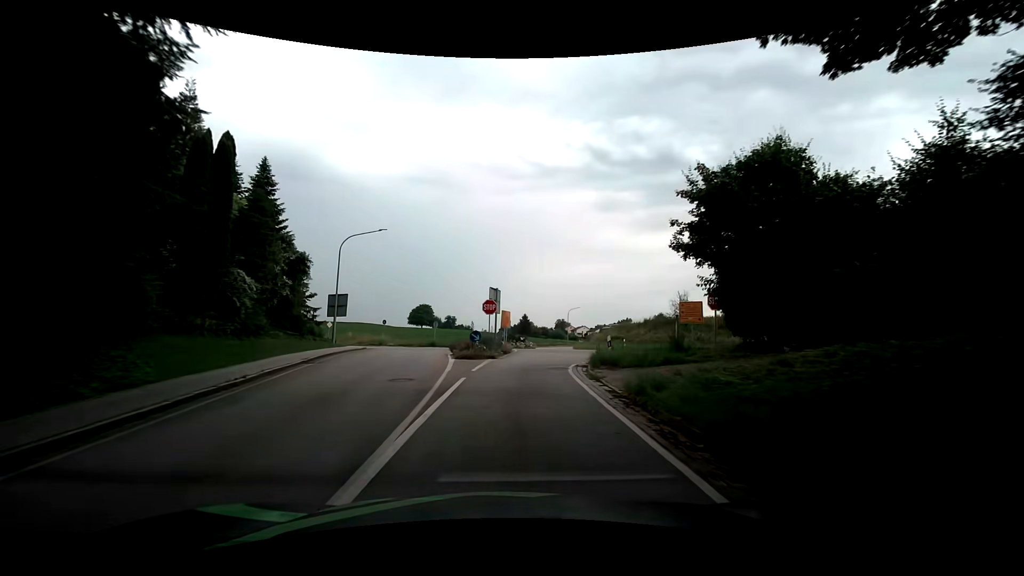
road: tertiary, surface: asphalt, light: Day
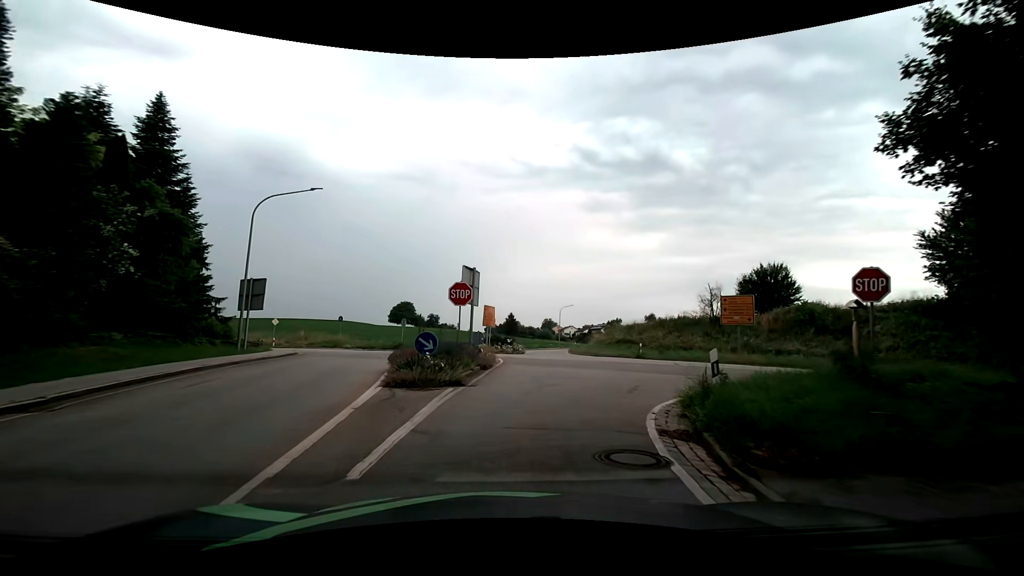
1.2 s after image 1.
(+0.2, +10.9) m; +2°
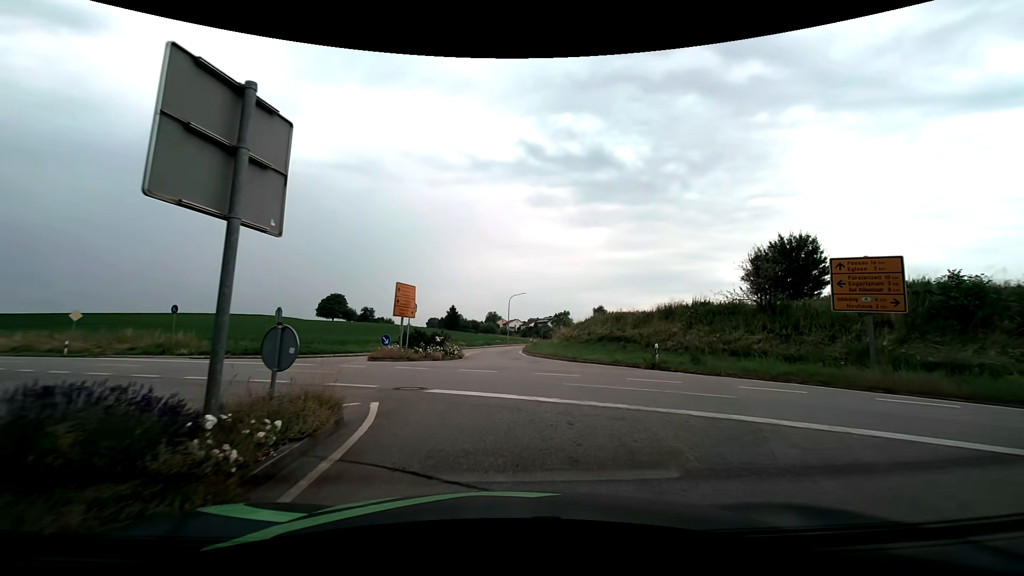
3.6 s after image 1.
(+0.7, +15.9) m; +6°
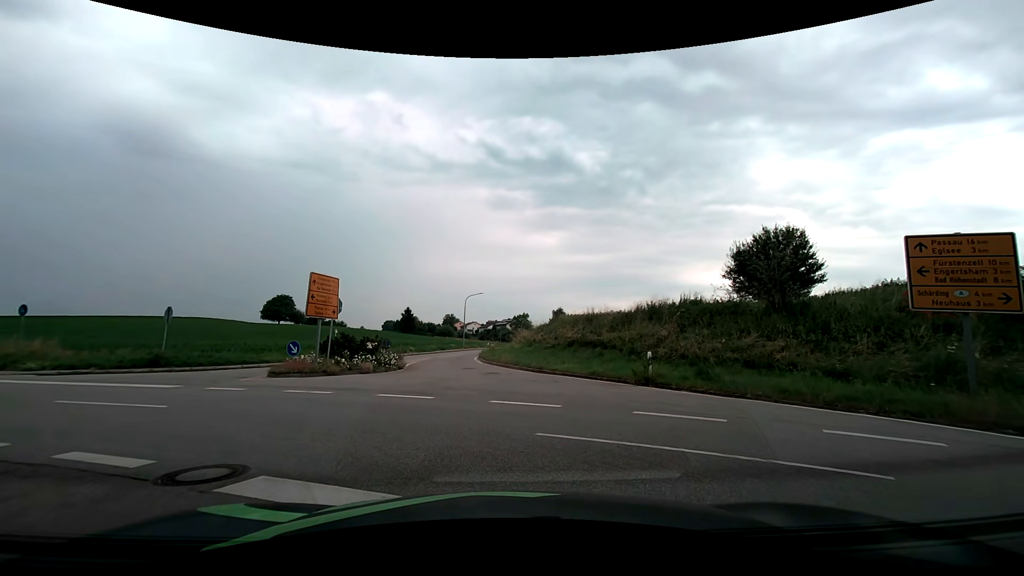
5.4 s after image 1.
(+0.2, +5.3) m; +5°
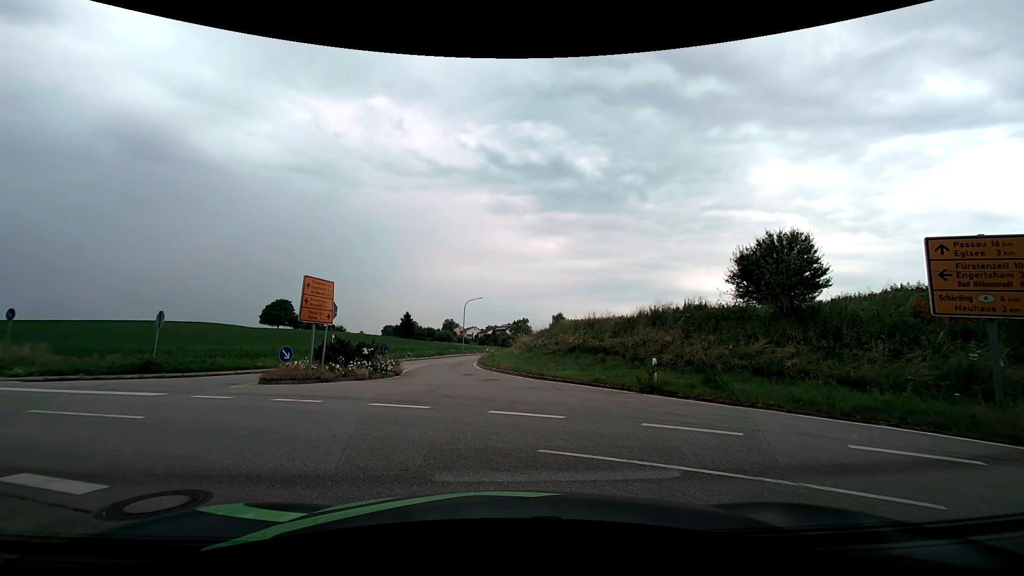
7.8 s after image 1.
(0.0, +0.6) m; 0°
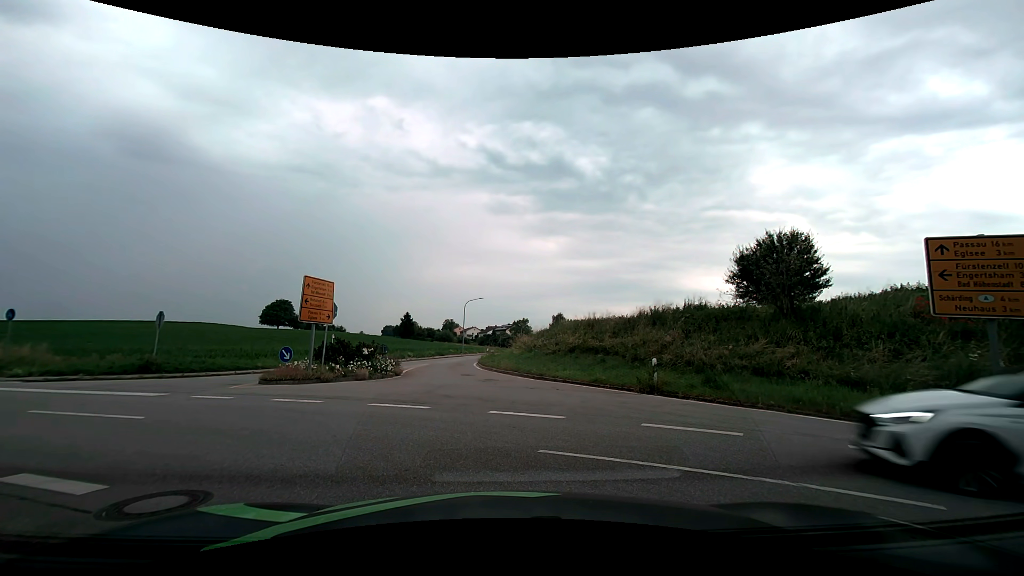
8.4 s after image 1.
(0.0, 0.0) m; 0°
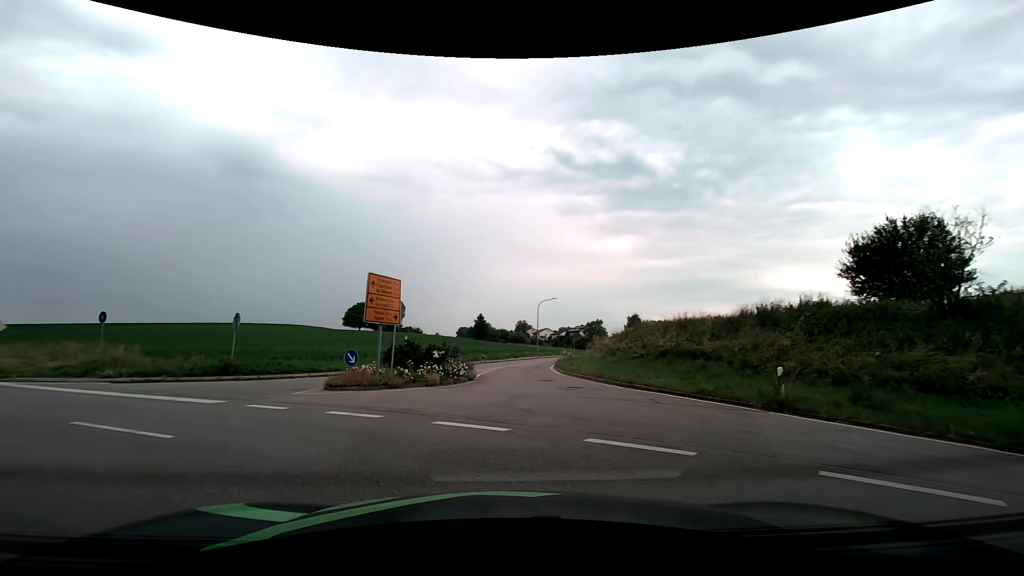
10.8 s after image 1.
(-0.1, +2.7) m; -8°
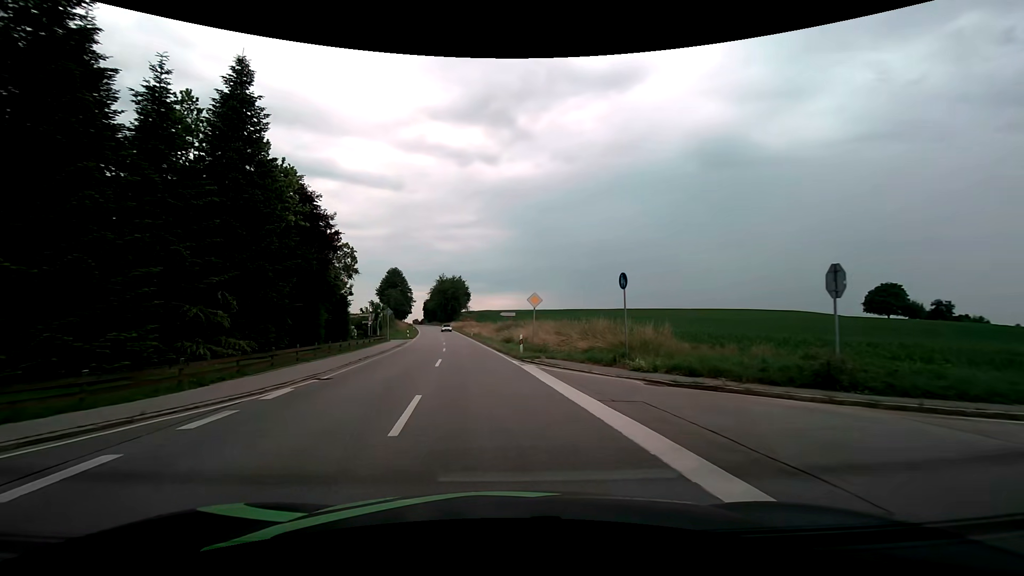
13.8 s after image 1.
(-8.1, +13.3) m; -52°
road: secondary
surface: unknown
(-1, +10) (-1, +20) (-3, +30) (-4, +40) (-5, +50) (-7, +60) (-8, +70) (-10, +79) (-11, +89) (-13, +99) m
